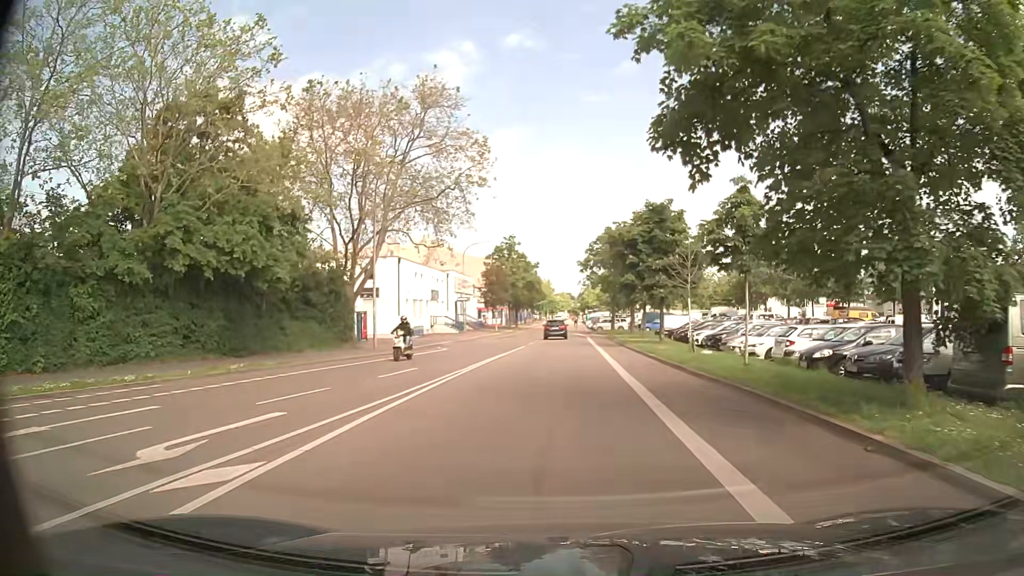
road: residential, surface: asphalt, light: Day
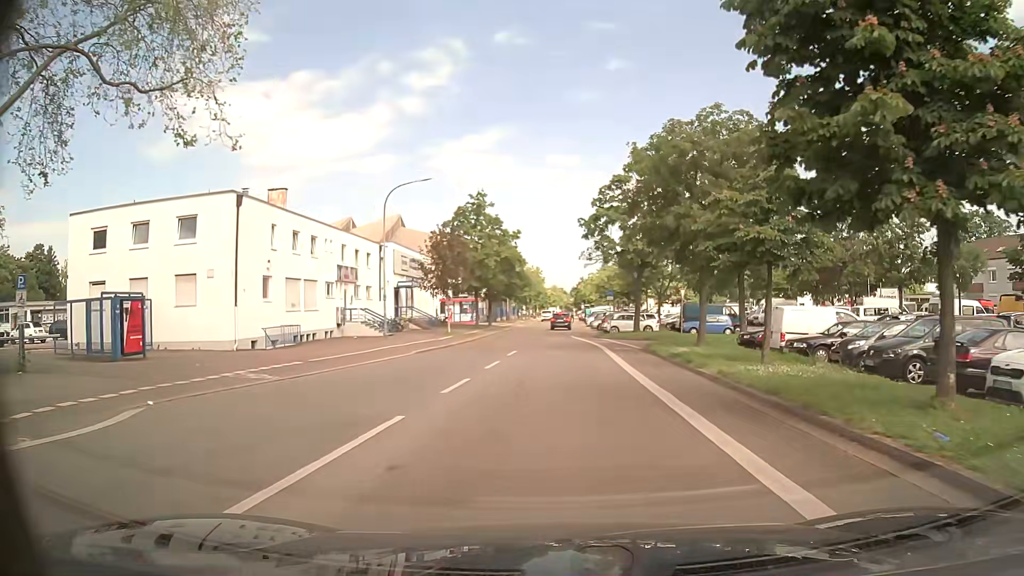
(+0.6, +28.3) m; +1°
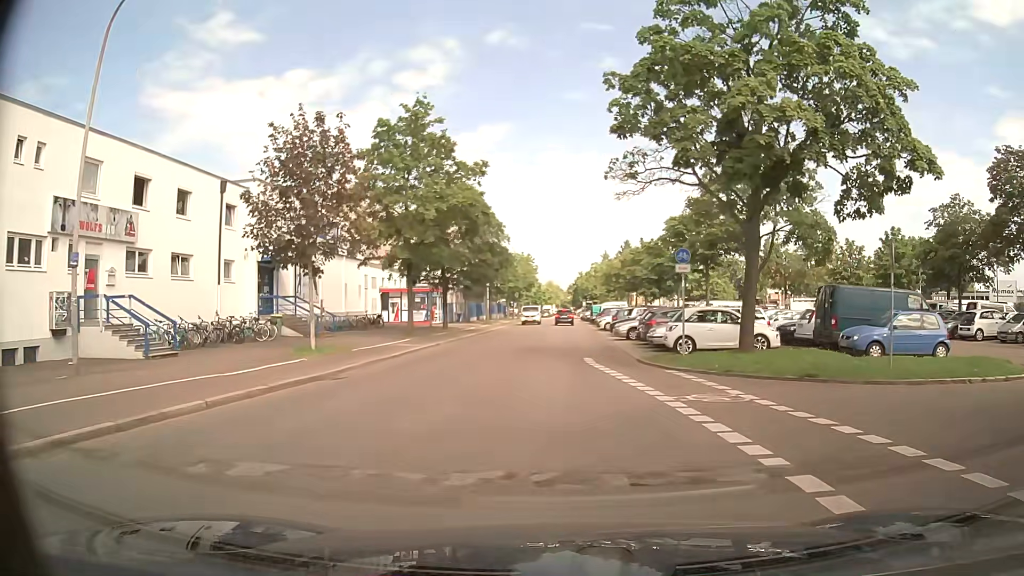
(0.0, +26.5) m; +1°
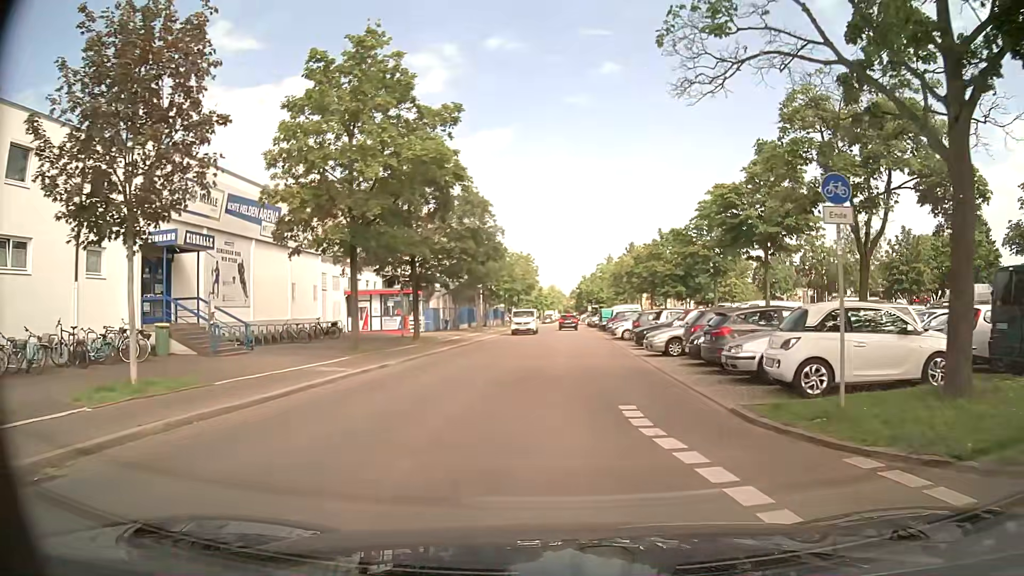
(-0.1, +10.2) m; 0°
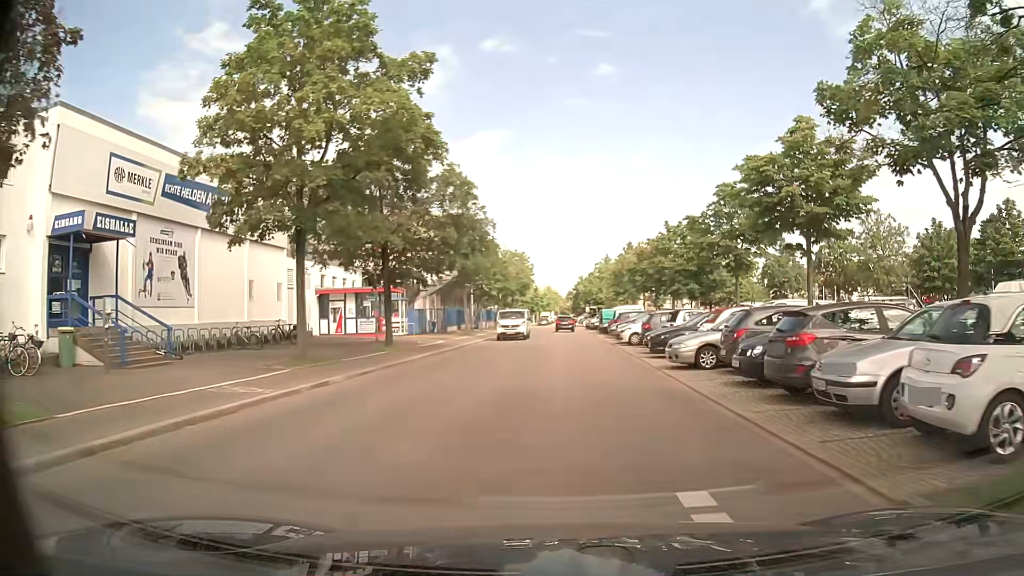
(-0.1, +5.0) m; -1°
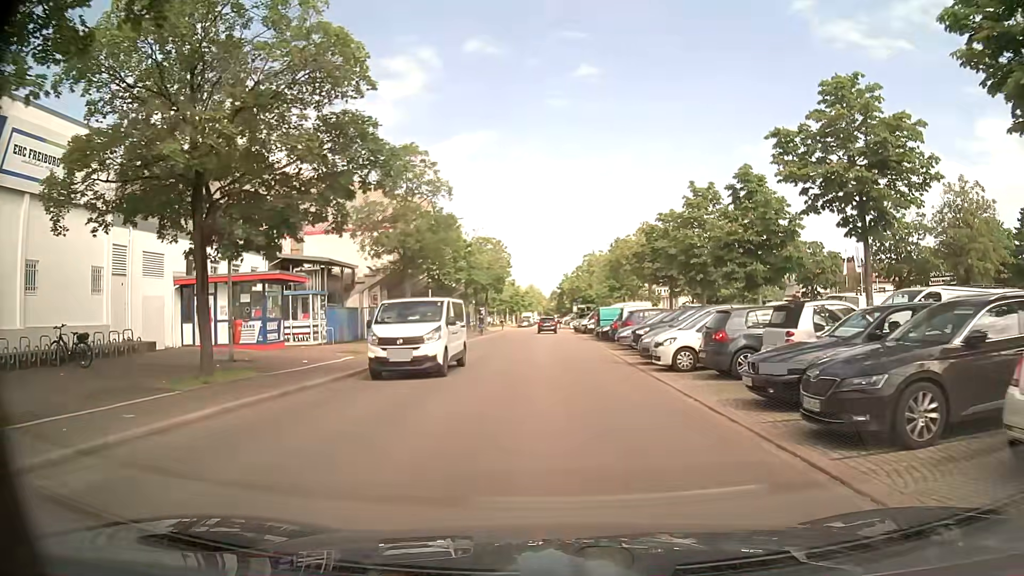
(+0.3, +14.9) m; +1°
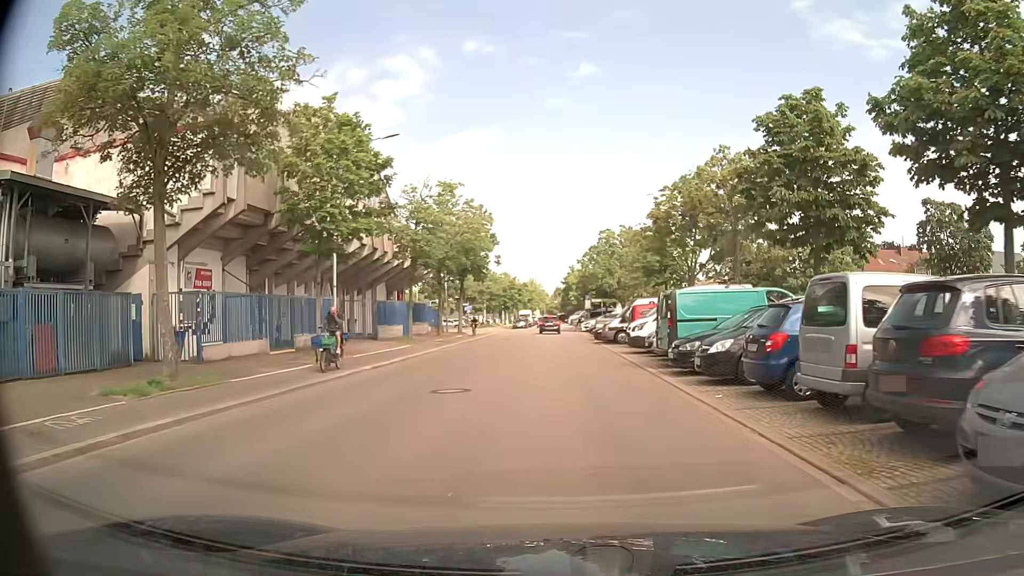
(+0.1, +24.5) m; +1°
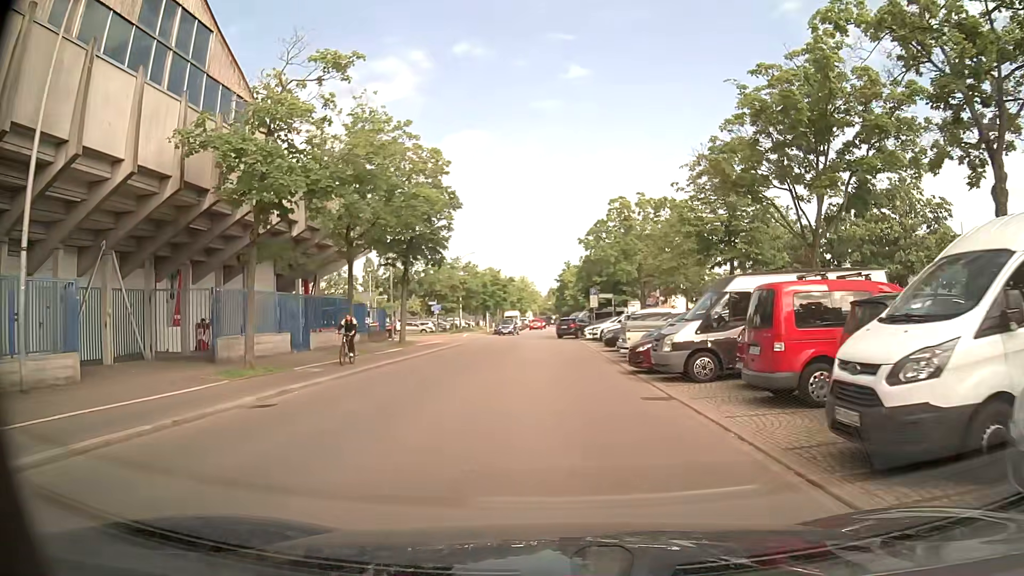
(+0.1, +19.0) m; +1°
(0, +10) (0, +20) (0, +30) (0, +40) (0, +50) (0, +60) (0, +70) (0, +80) (0, +90) (-1, +100) m
